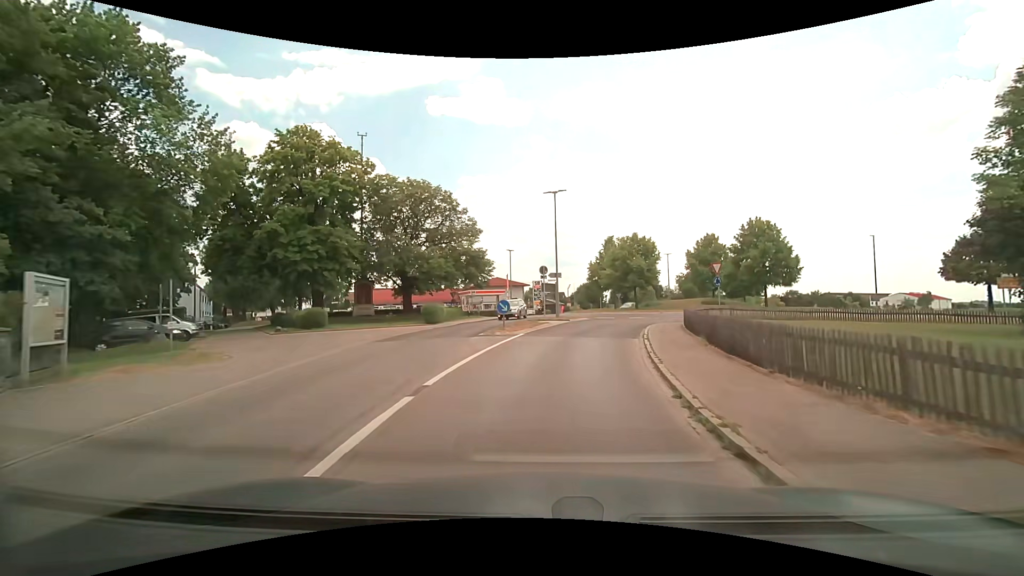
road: secondary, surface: asphalt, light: Day
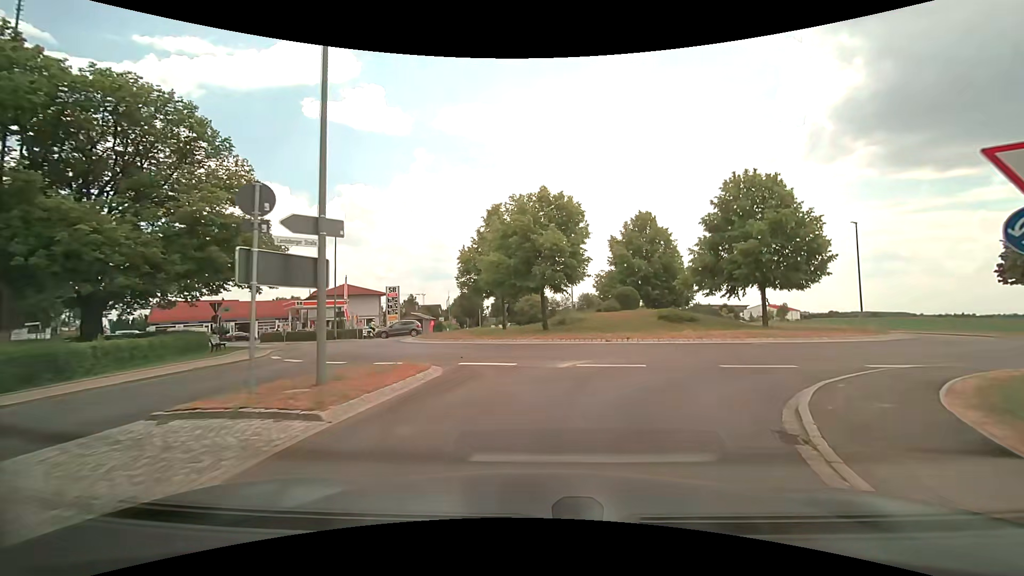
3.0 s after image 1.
(+2.6, +23.6) m; +14°
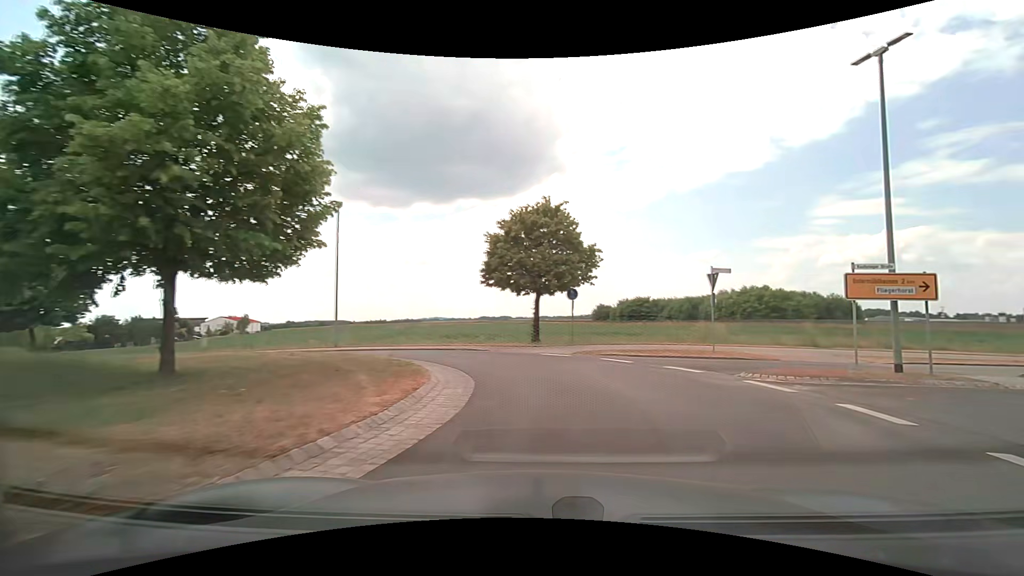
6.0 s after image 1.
(+6.0, +16.1) m; +56°
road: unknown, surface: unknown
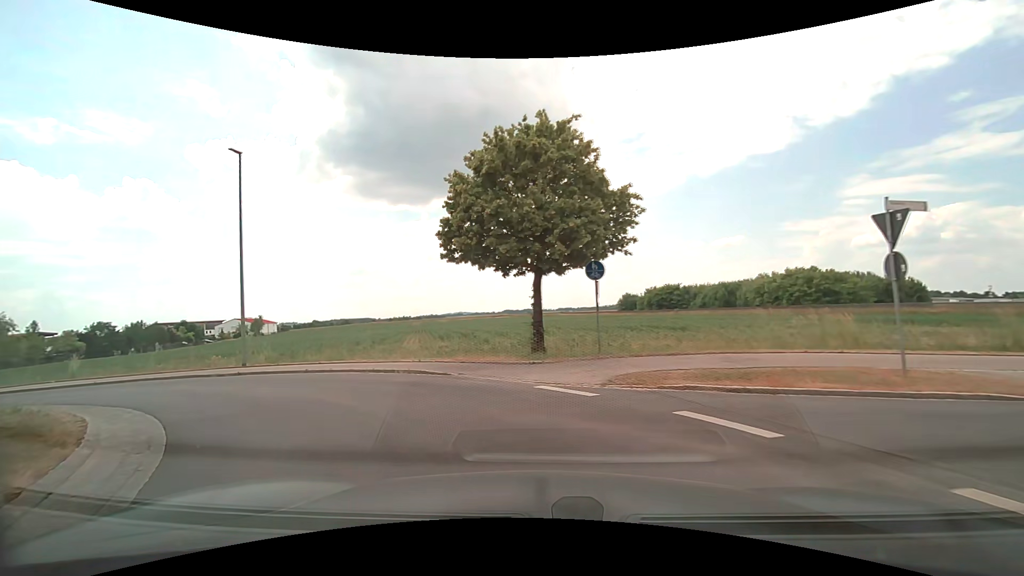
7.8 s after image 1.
(+0.9, +10.4) m; -2°
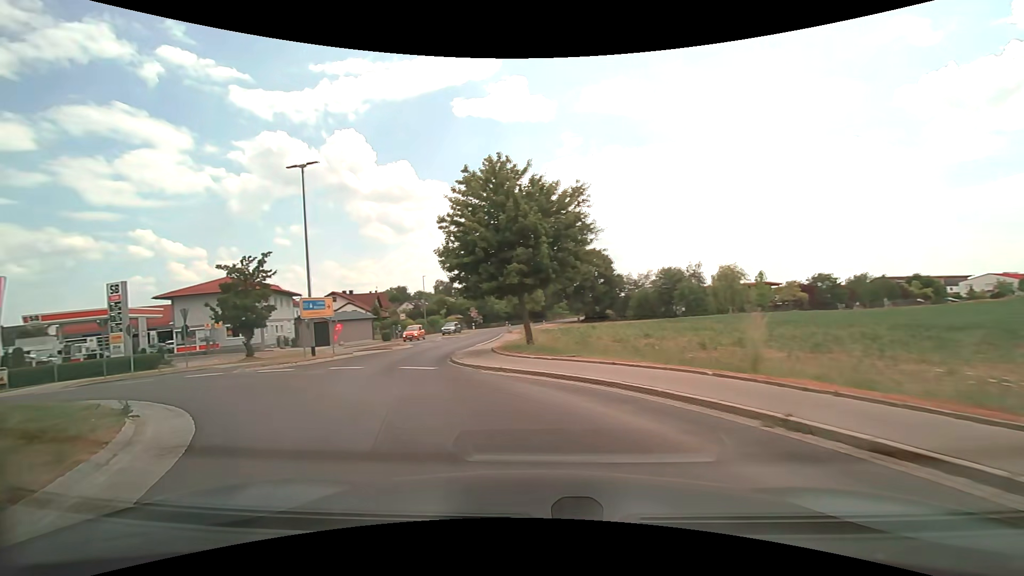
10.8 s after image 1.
(-10.0, +14.8) m; -71°
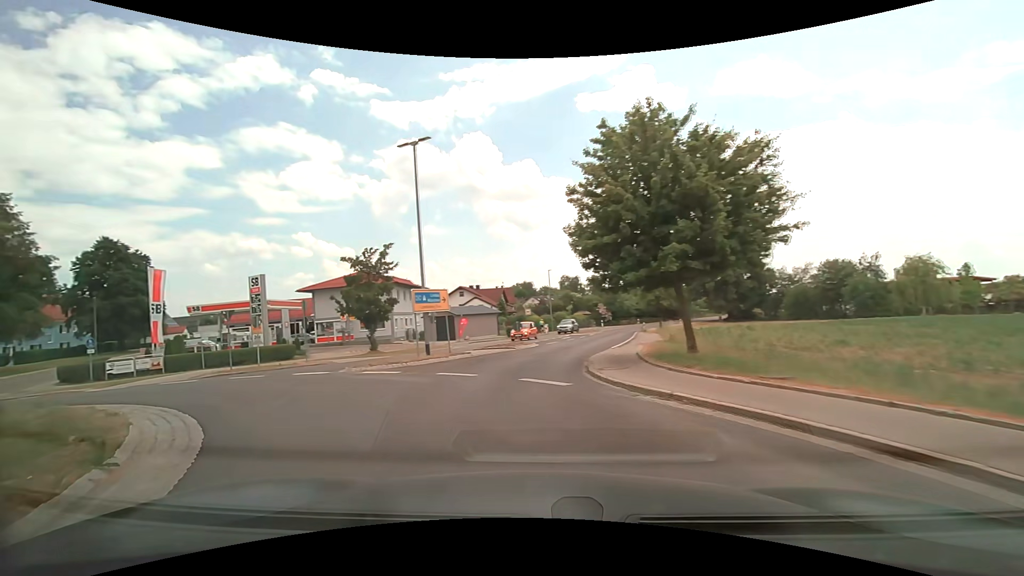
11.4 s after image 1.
(-0.5, +3.9) m; -14°
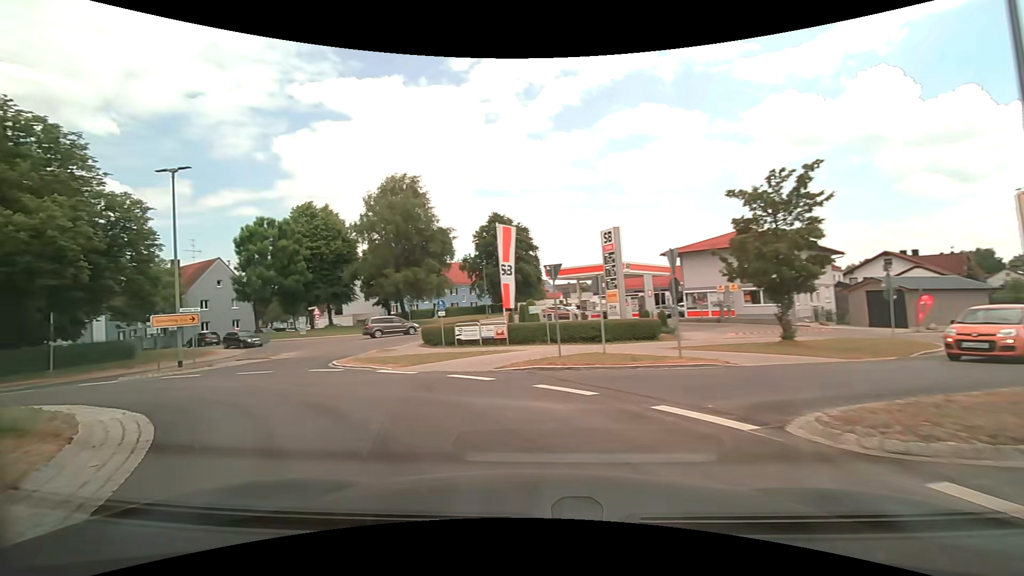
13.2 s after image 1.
(-4.1, +11.0) m; -40°
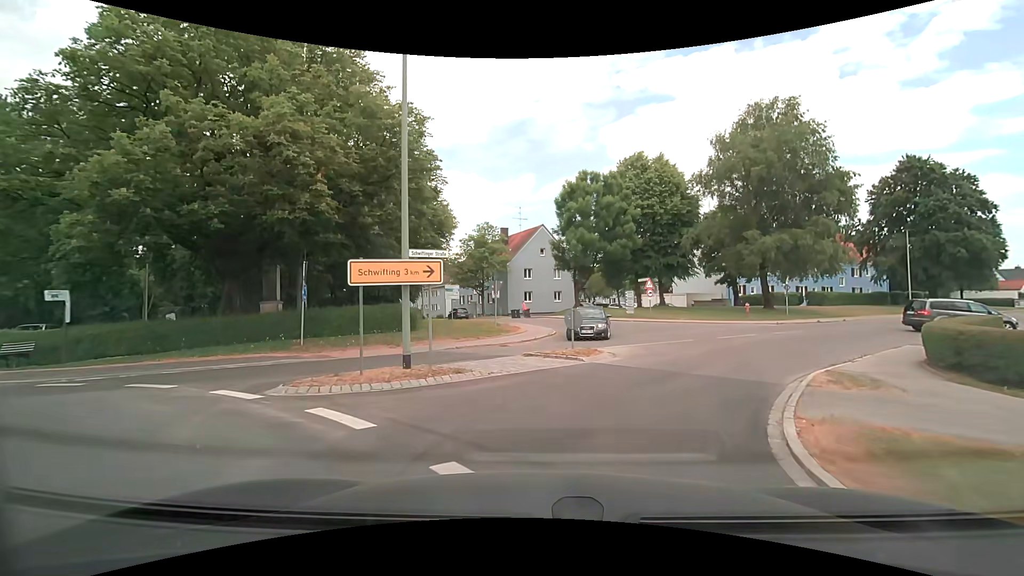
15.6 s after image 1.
(-6.2, +13.9) m; -38°
(+1, +10) (+6, +18) (+13, +26) (+21, +32) (+30, +37) (+38, +43) (+46, +49) (+54, +55) (+63, +60) (+71, +65) m
